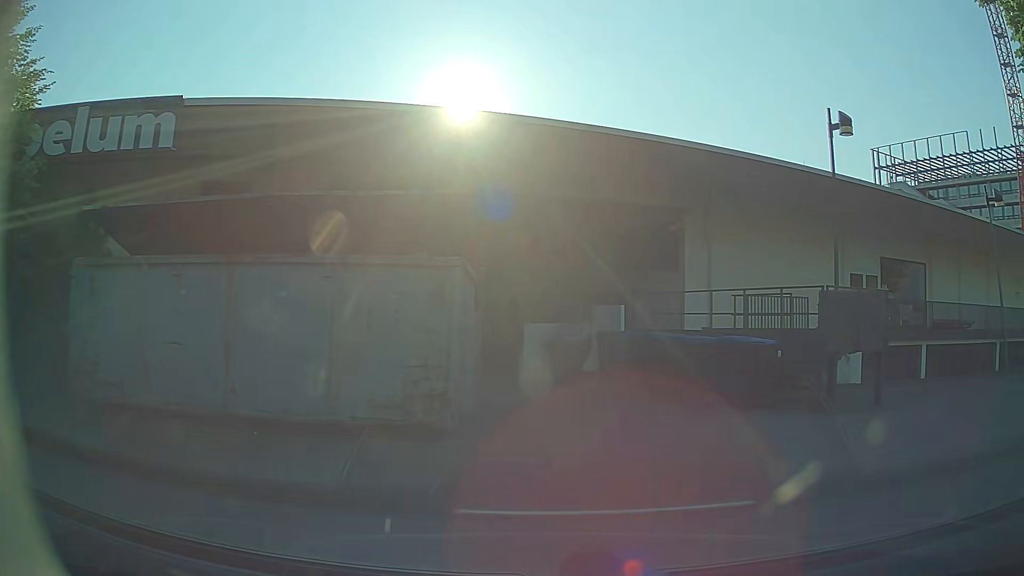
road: service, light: Day
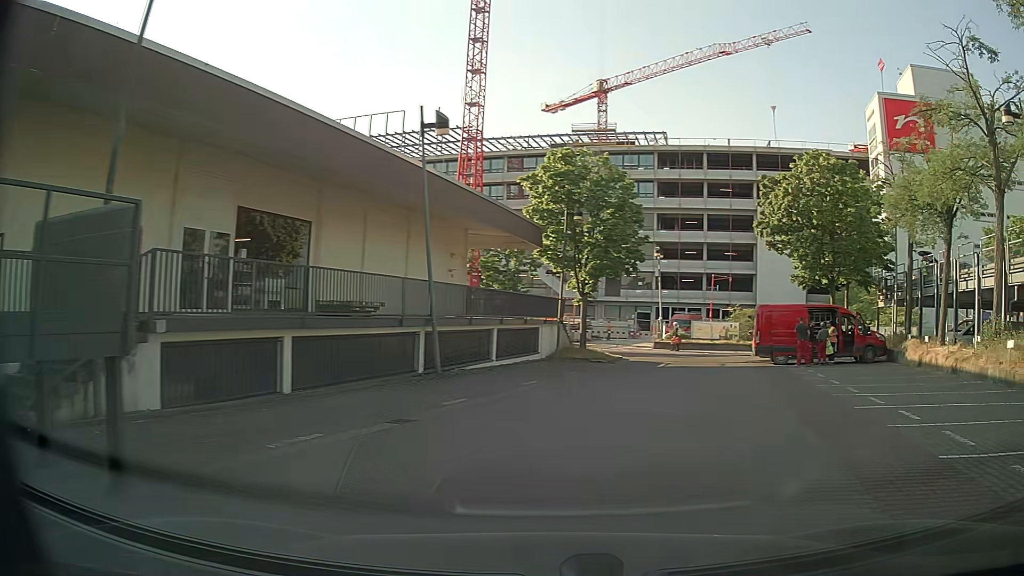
(+3.9, +7.9) m; +50°
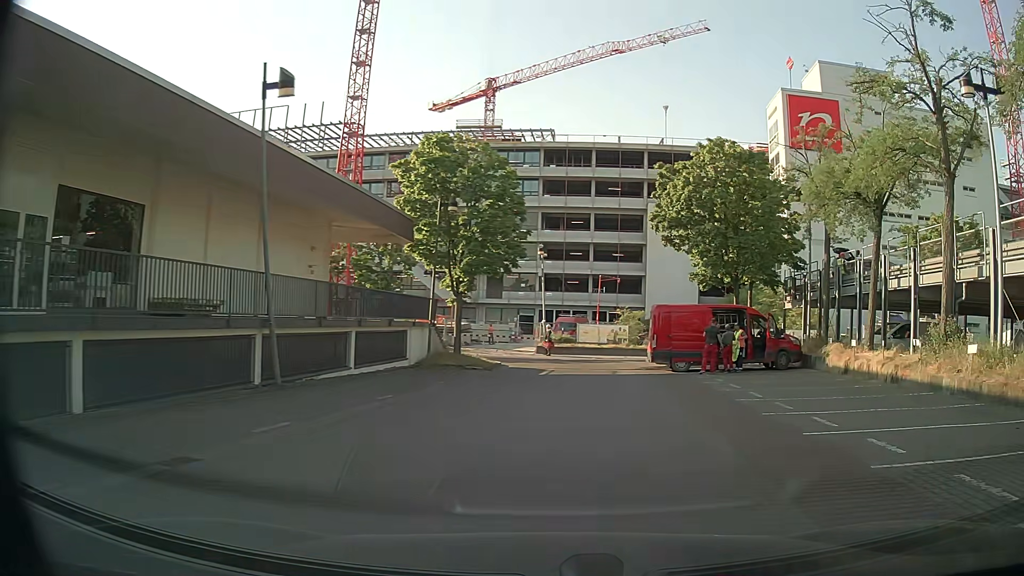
(+0.3, +3.2) m; +11°
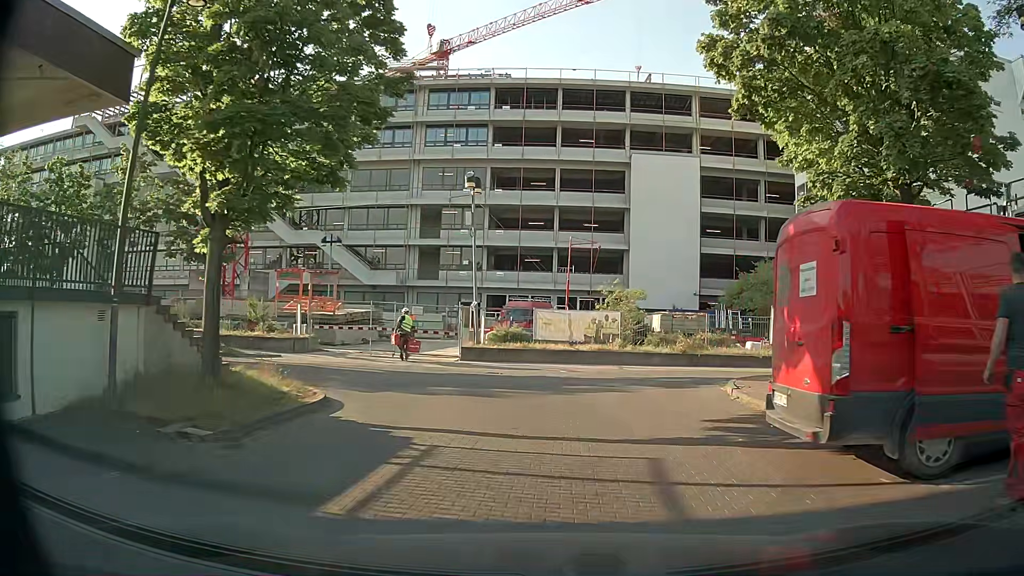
(+1.1, +19.1) m; +4°
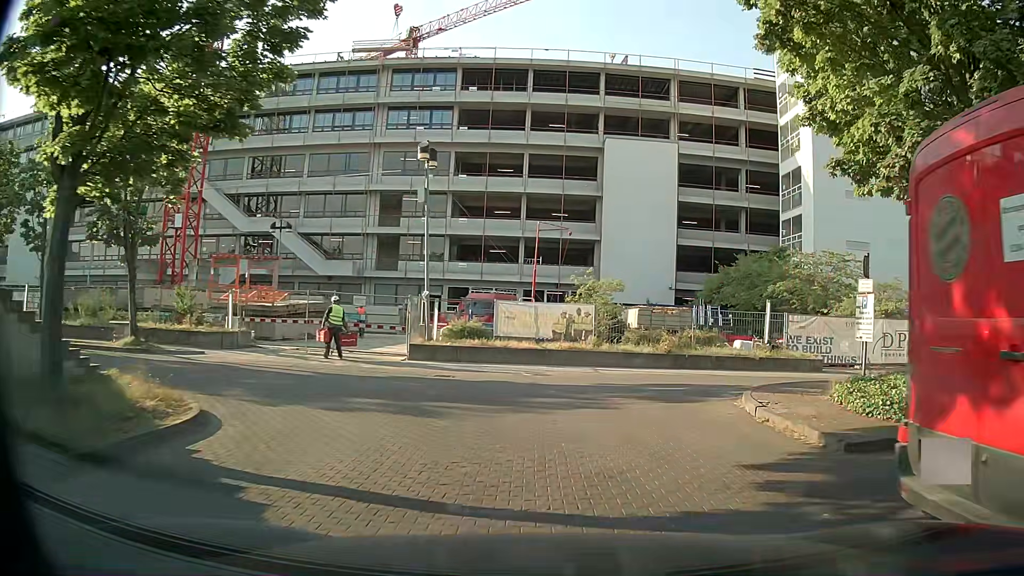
(0.0, +3.5) m; +1°
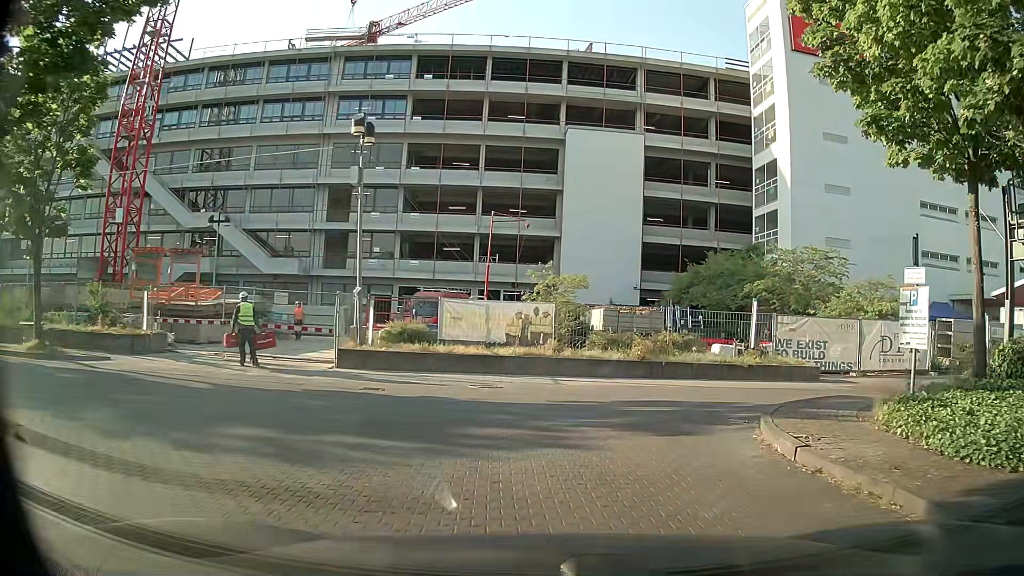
(+0.1, +3.2) m; +4°
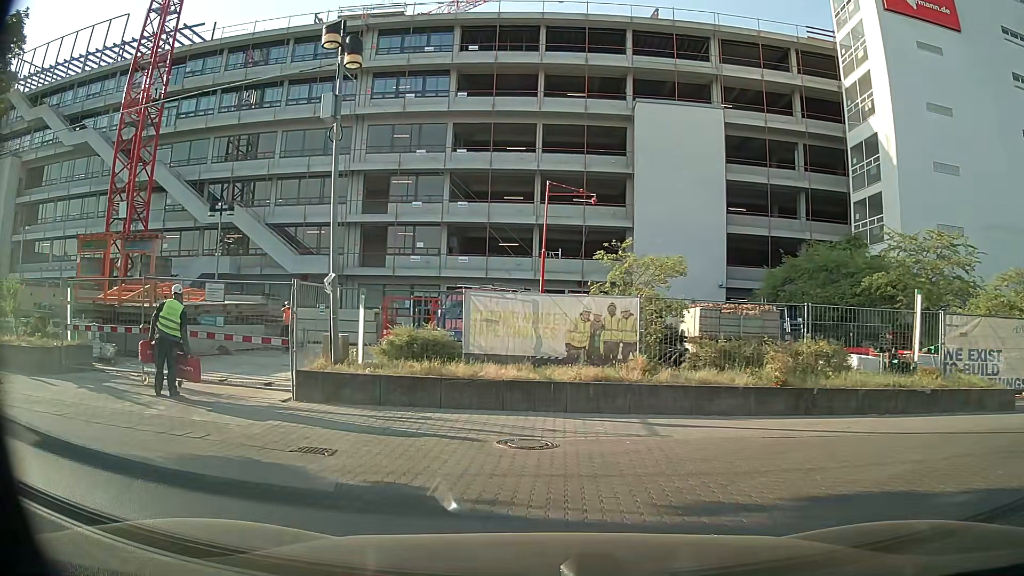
(-0.1, +6.8) m; -6°
